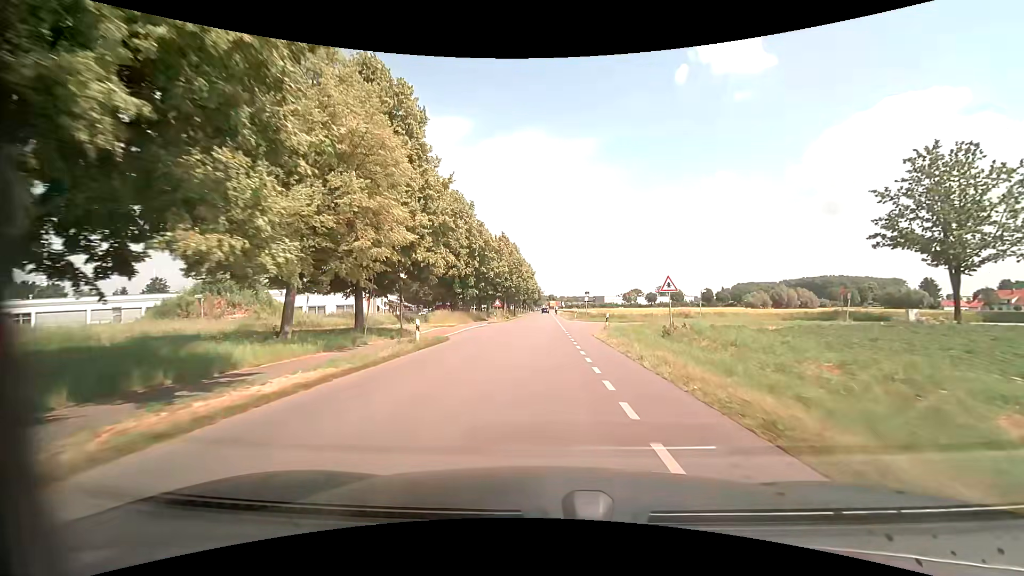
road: unclassified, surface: asphalt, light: Day
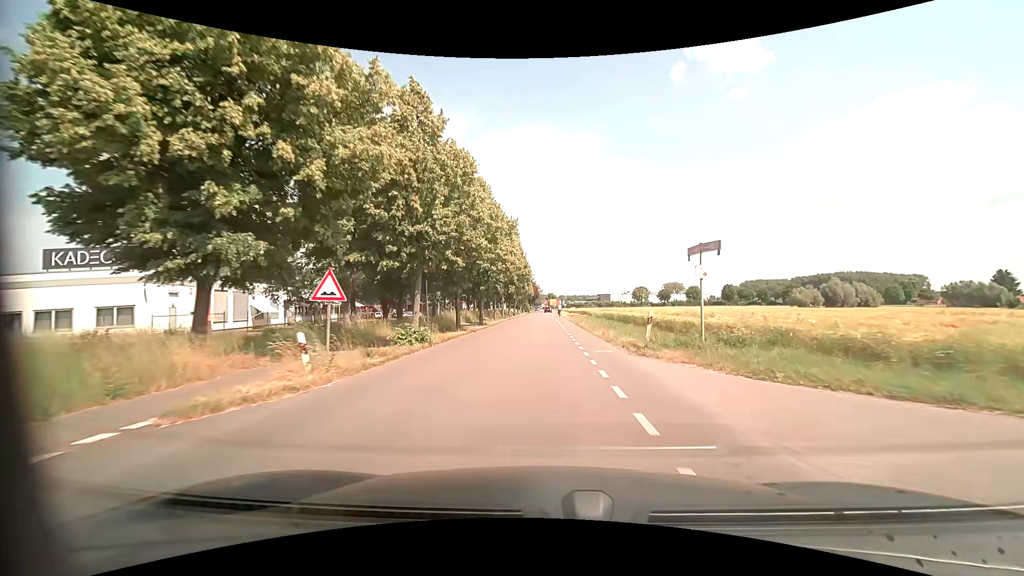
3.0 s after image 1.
(0.0, +40.5) m; 0°
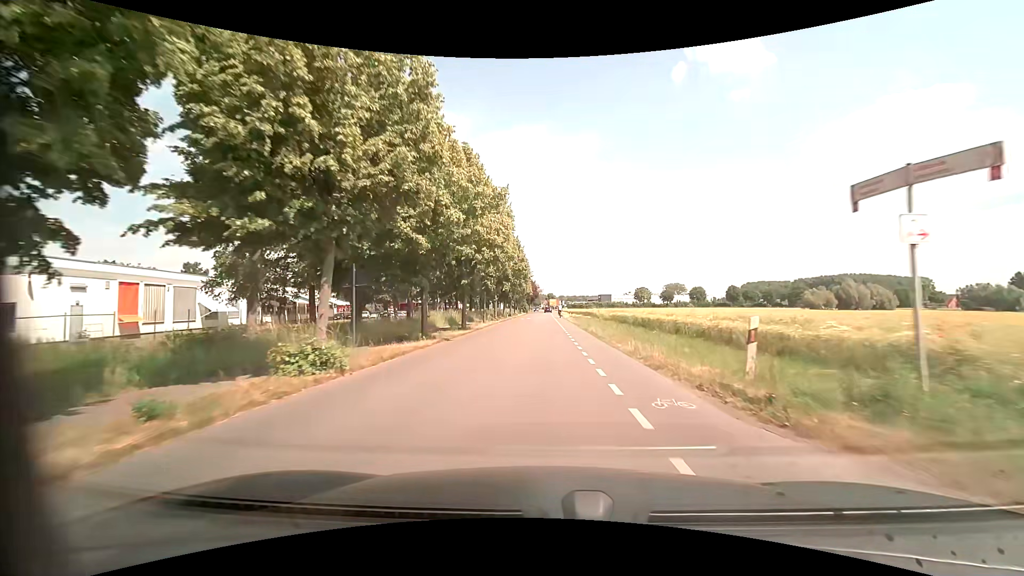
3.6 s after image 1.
(0.0, +8.1) m; 0°
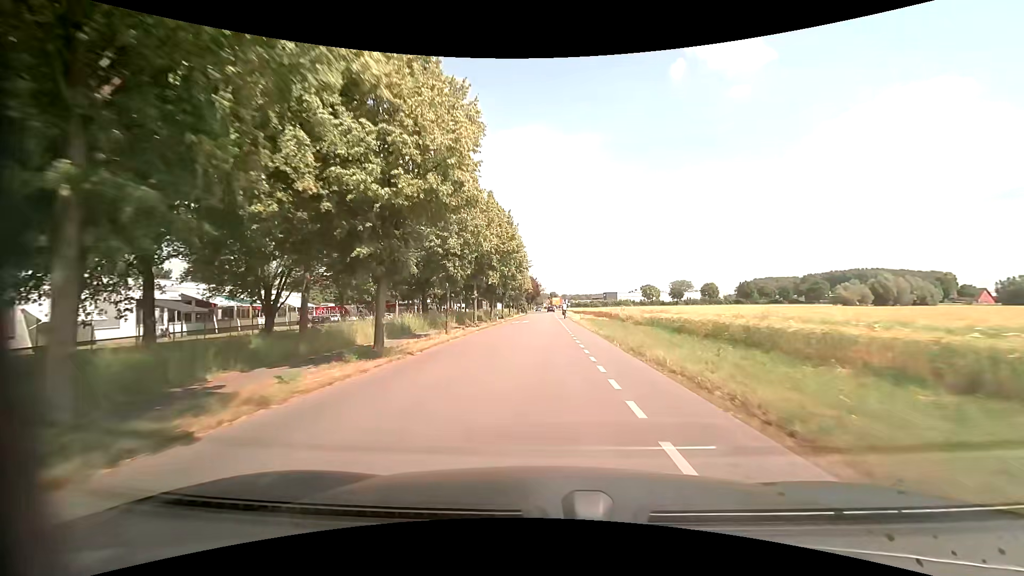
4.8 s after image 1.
(0.0, +16.2) m; 0°
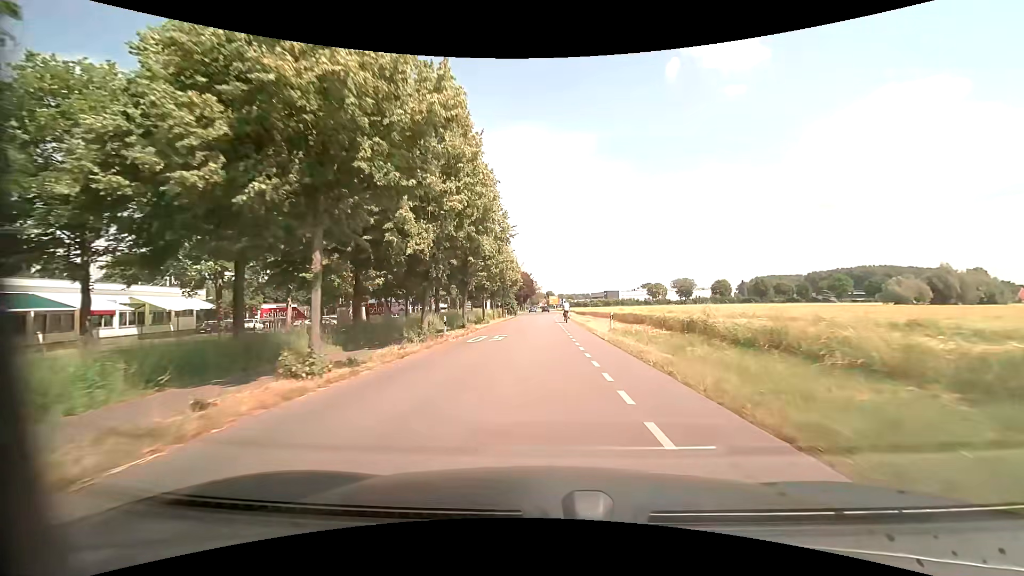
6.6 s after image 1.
(-0.2, +24.2) m; 0°
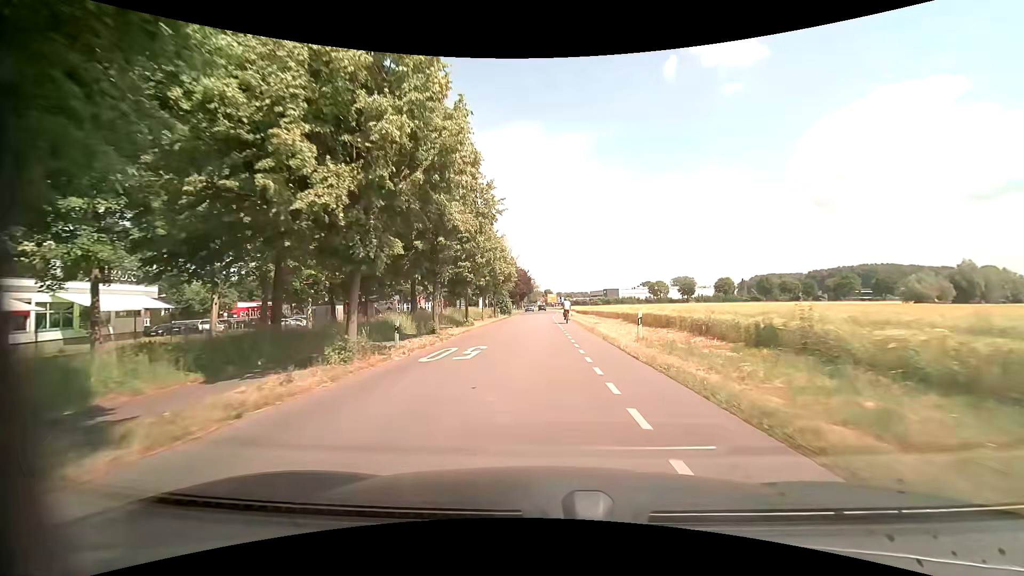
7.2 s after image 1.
(+0.1, +7.6) m; 0°
